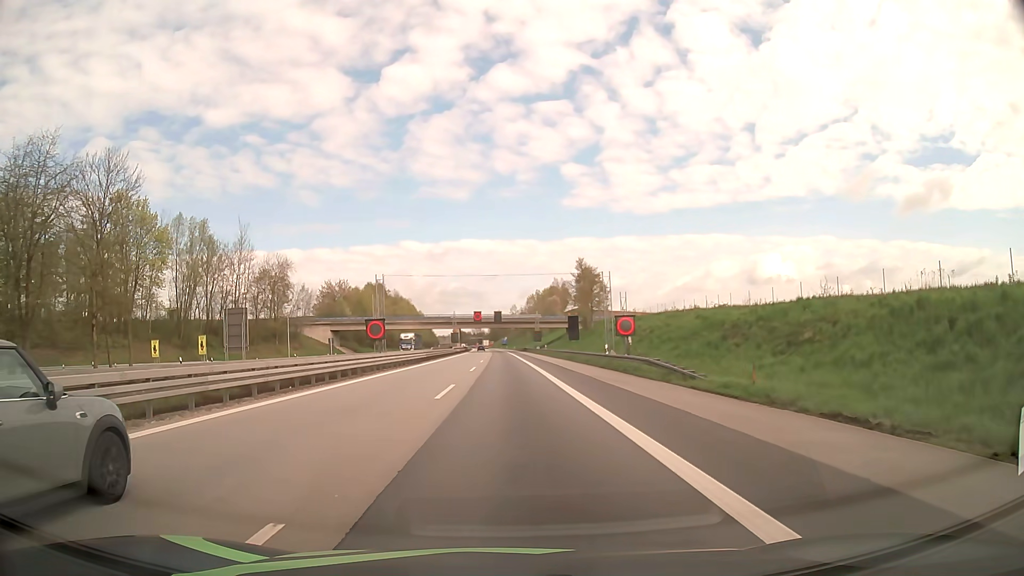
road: motorway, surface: asphalt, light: Day
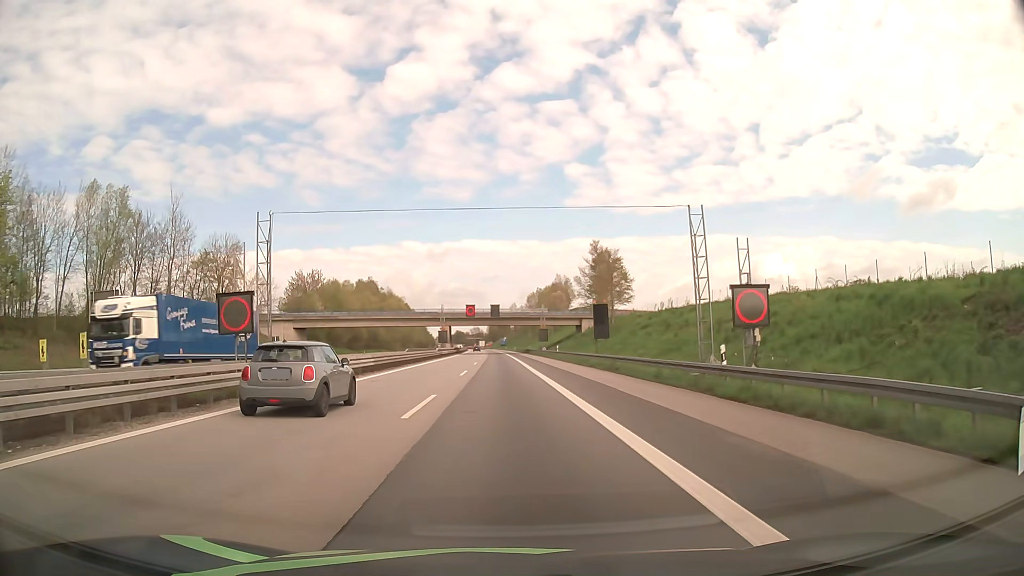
(+0.1, +22.7) m; 0°
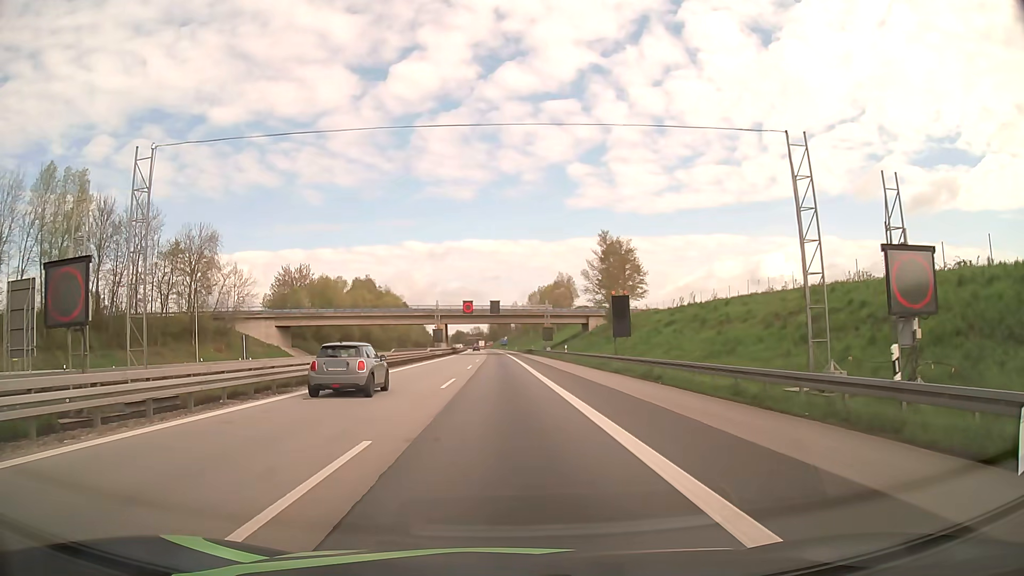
(0.0, +9.1) m; 0°
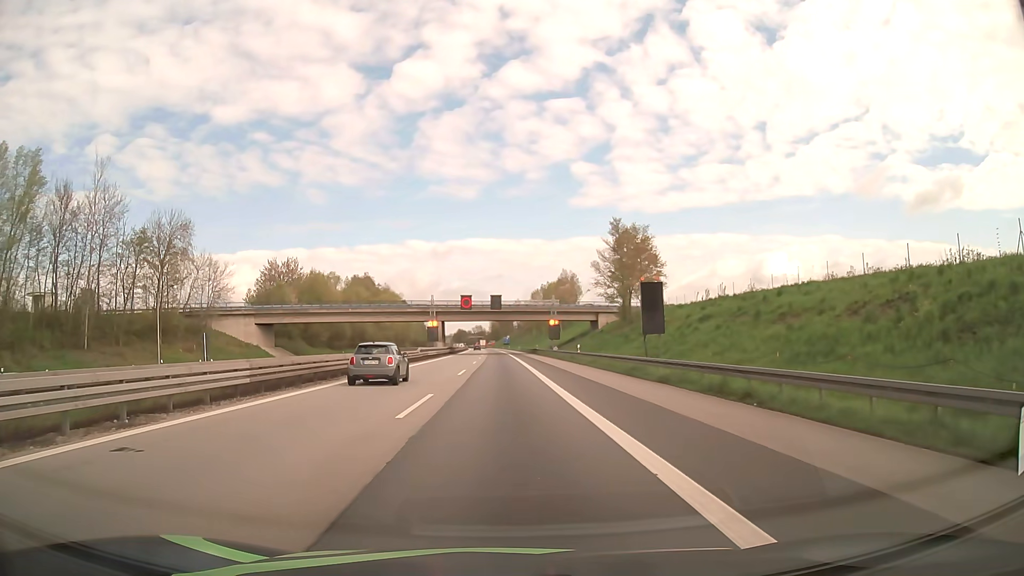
(0.0, +9.1) m; 0°
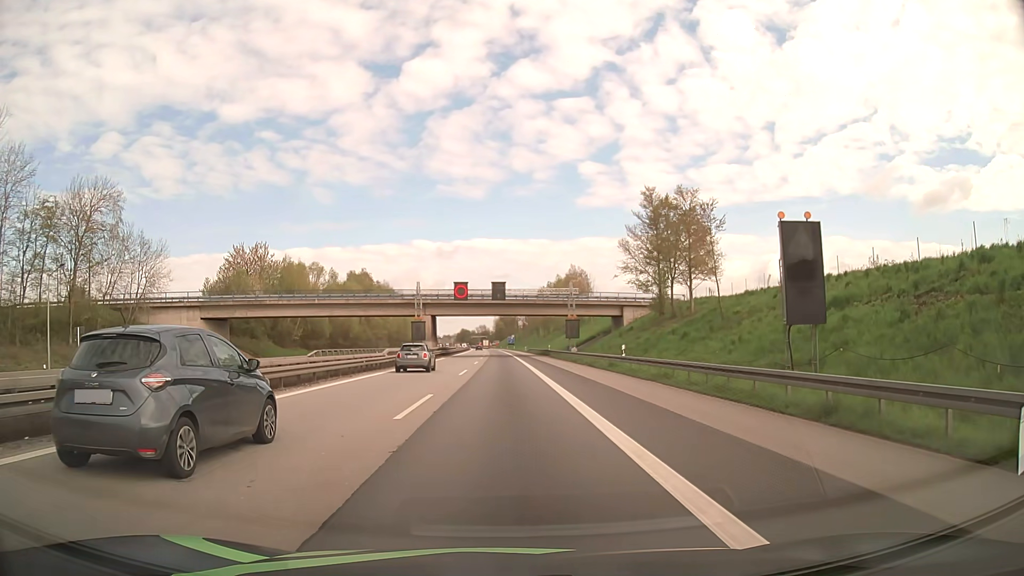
(-0.1, +18.4) m; 0°
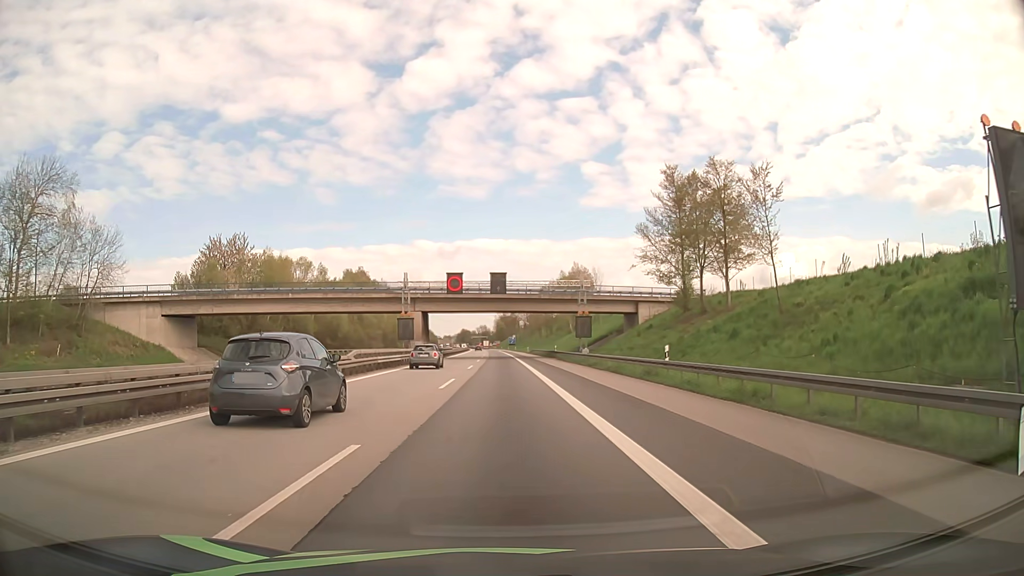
(0.0, +9.3) m; 0°
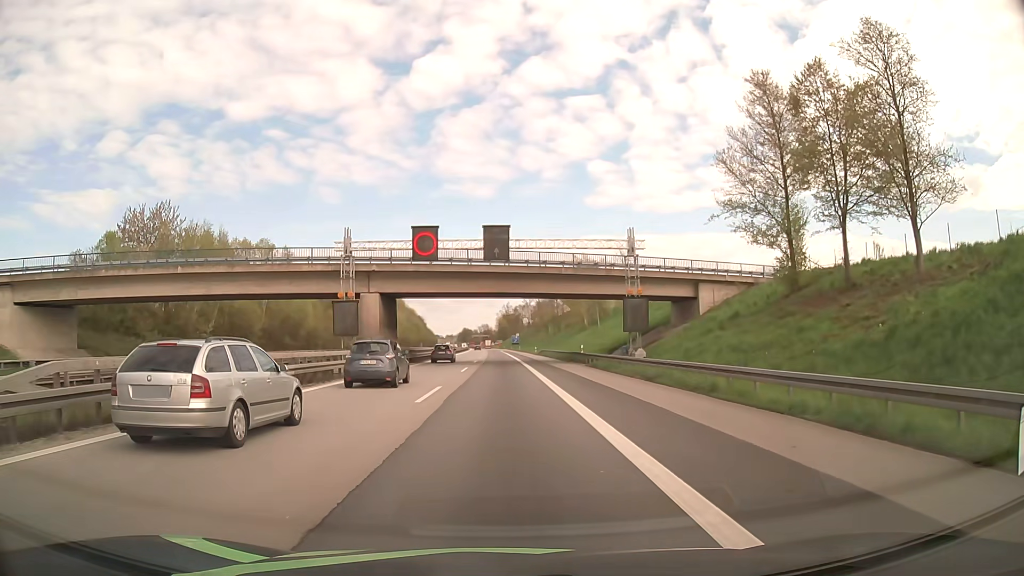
(0.0, +23.4) m; 0°
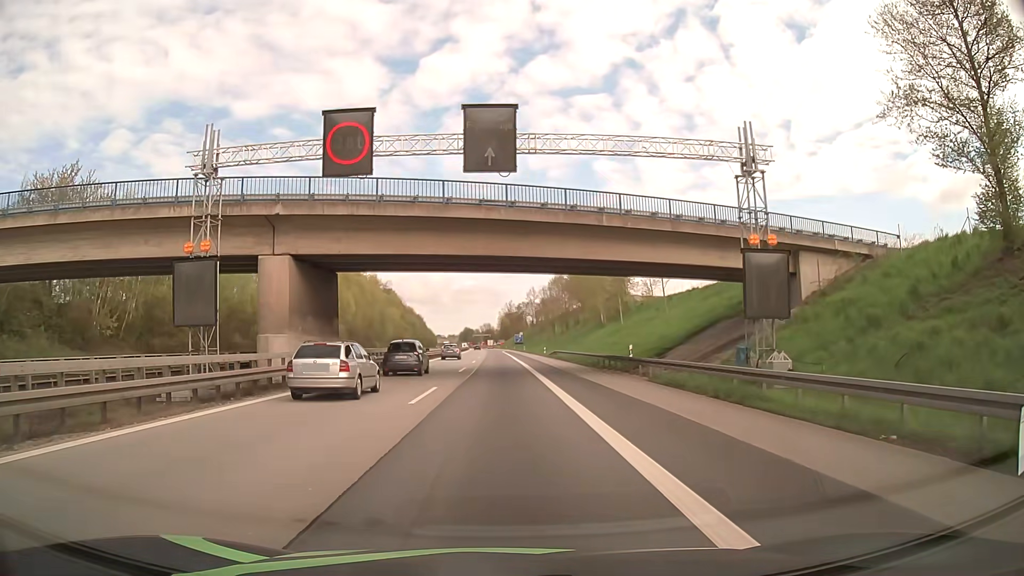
(0.0, +18.8) m; 0°
(0, +10) (0, +20) (0, +30) (0, +40) (0, +50) (0, +60) (0, +70) (-1, +80) (-1, +90) (-1, +100) m
